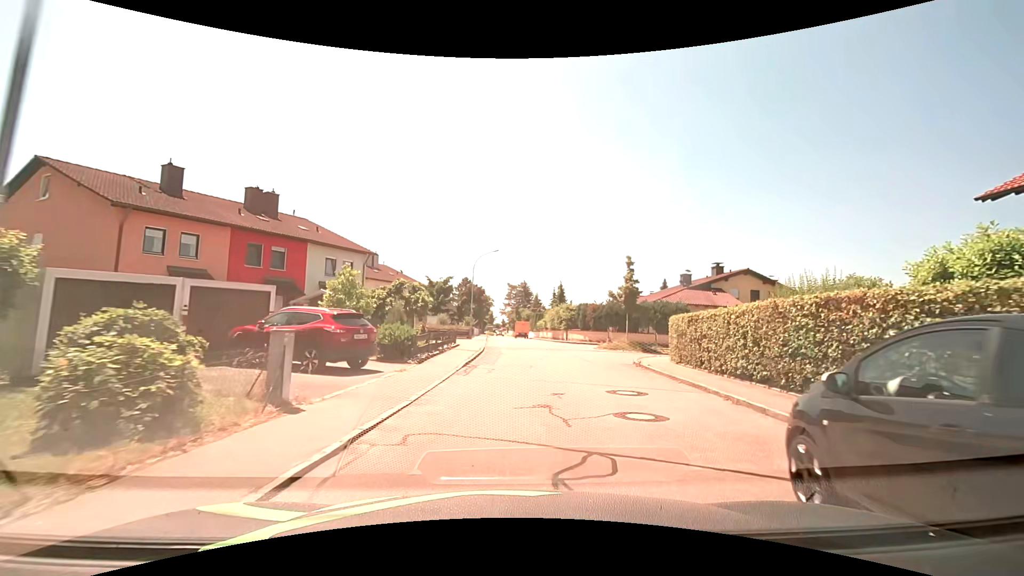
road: residential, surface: asphalt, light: Day
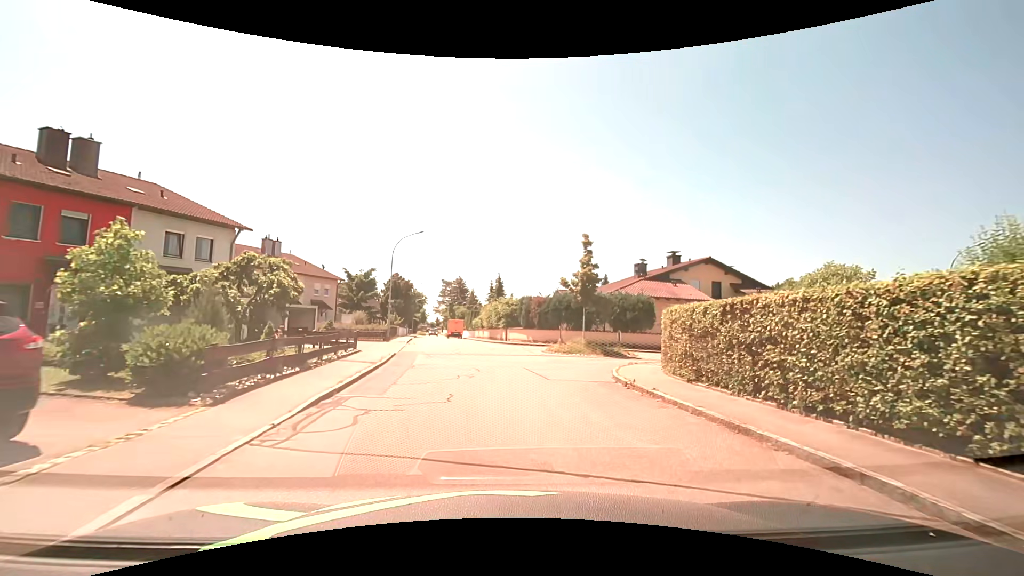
(+0.4, +7.6) m; +7°
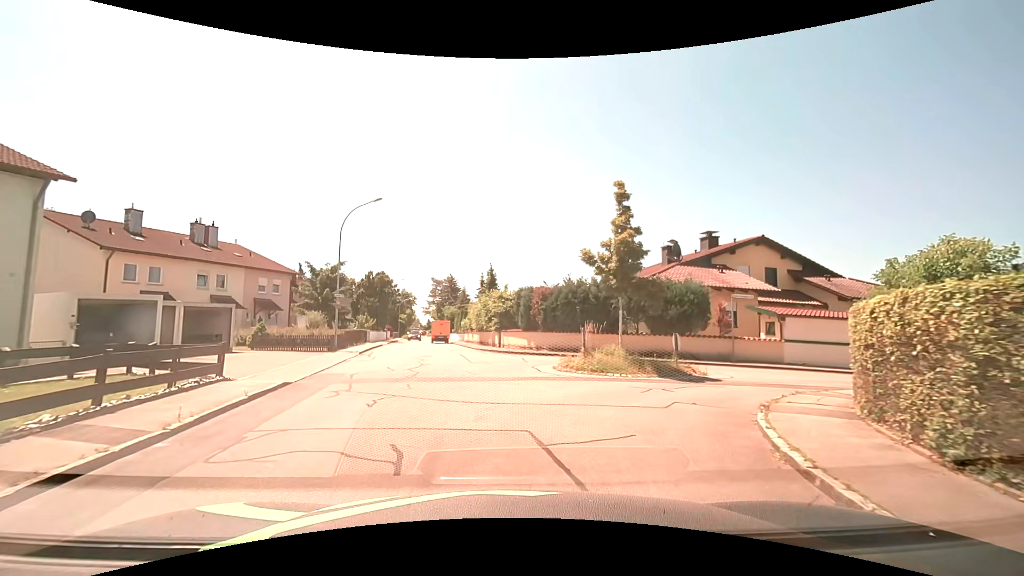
(+0.2, +9.7) m; +1°
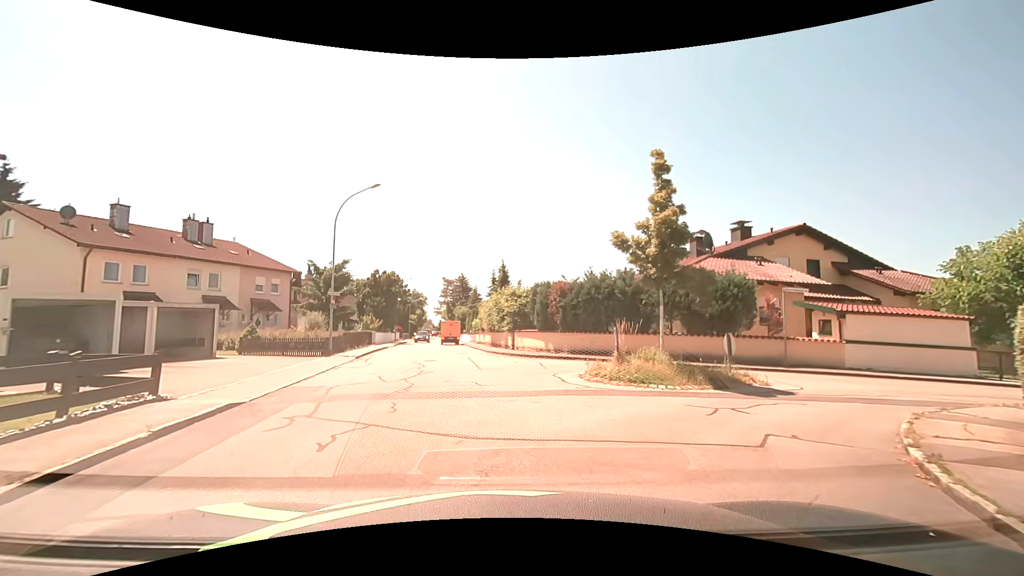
(0.0, +2.8) m; -1°
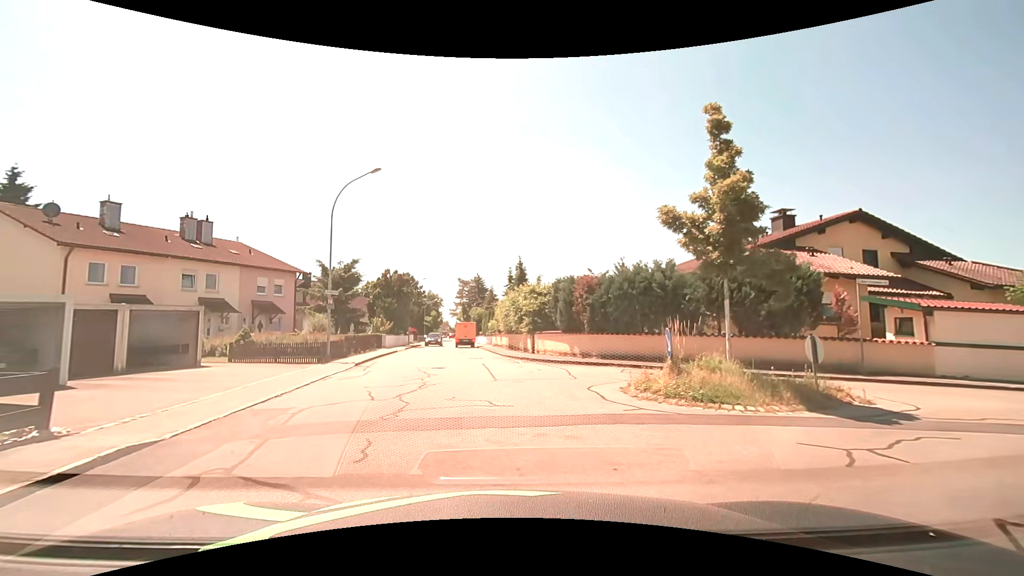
(-0.1, +2.8) m; -2°
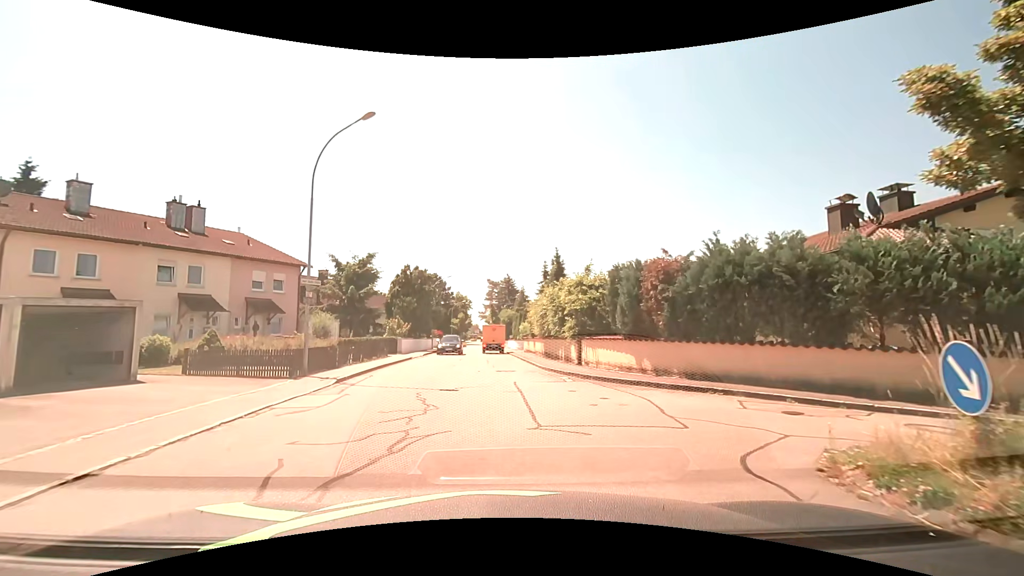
(-0.2, +5.8) m; -4°
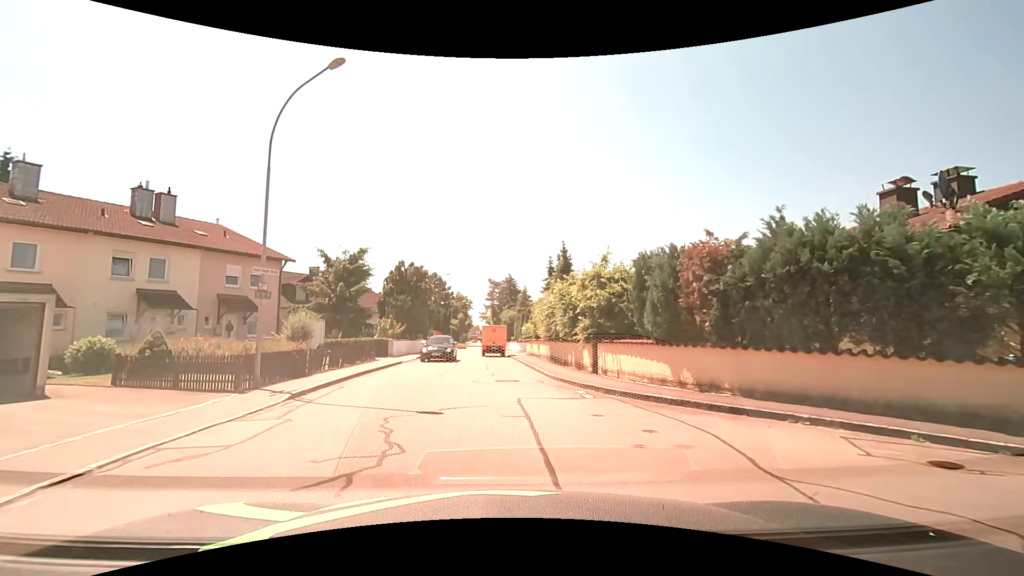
(0.0, +3.1) m; 0°
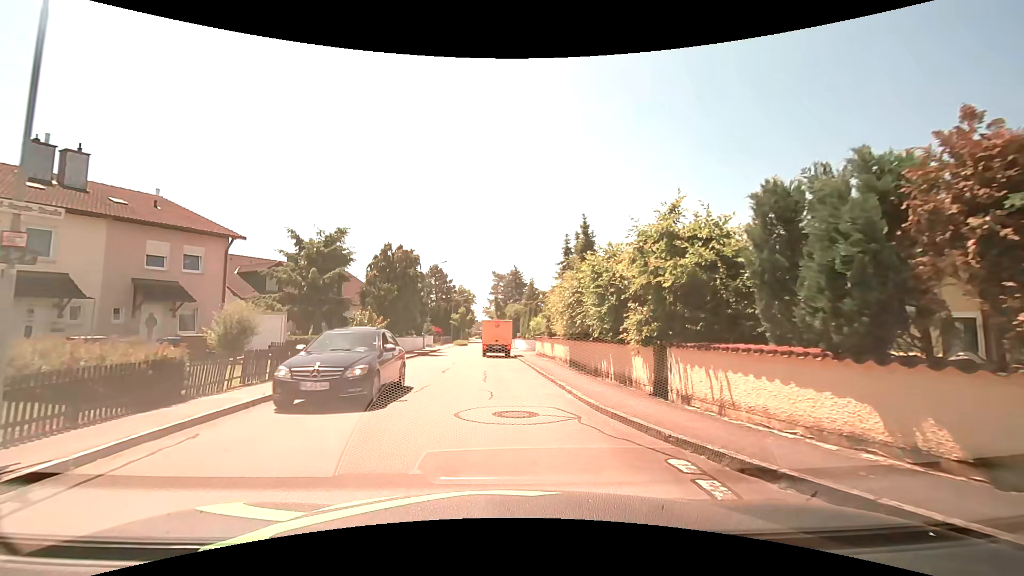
(0.0, +6.5) m; 0°
(-1, +10) (-2, +20) (-3, +30) (-4, +40) (-4, +50) (-4, +60) (-4, +70) (-4, +80) (-4, +90) (-5, +100) m
